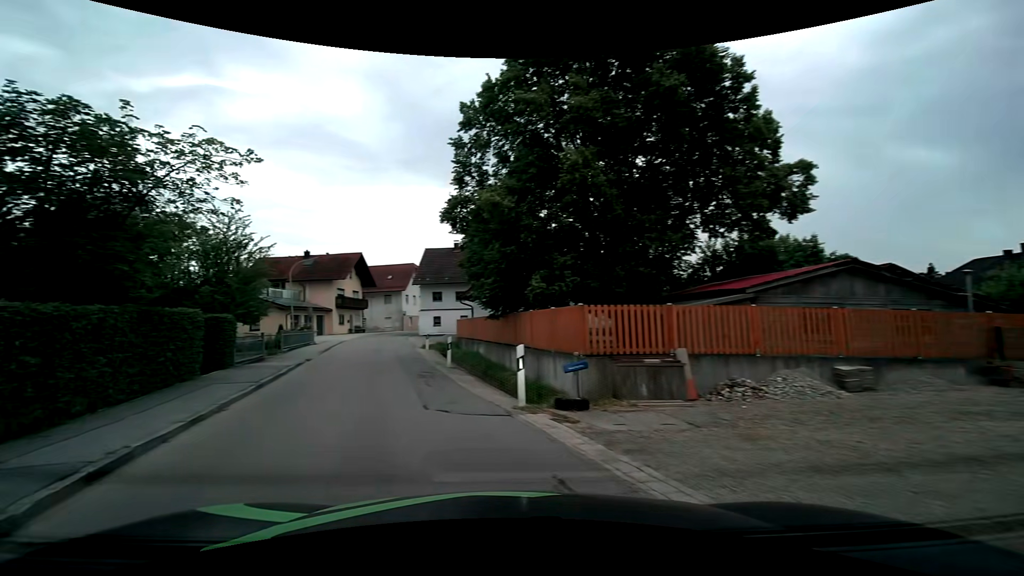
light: Day
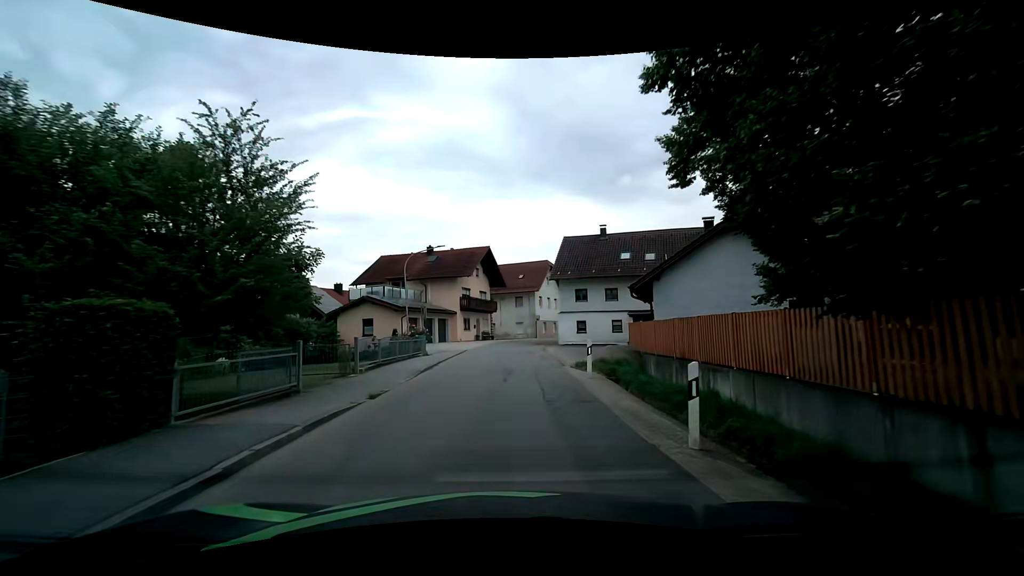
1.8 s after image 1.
(-2.2, +11.2) m; -15°
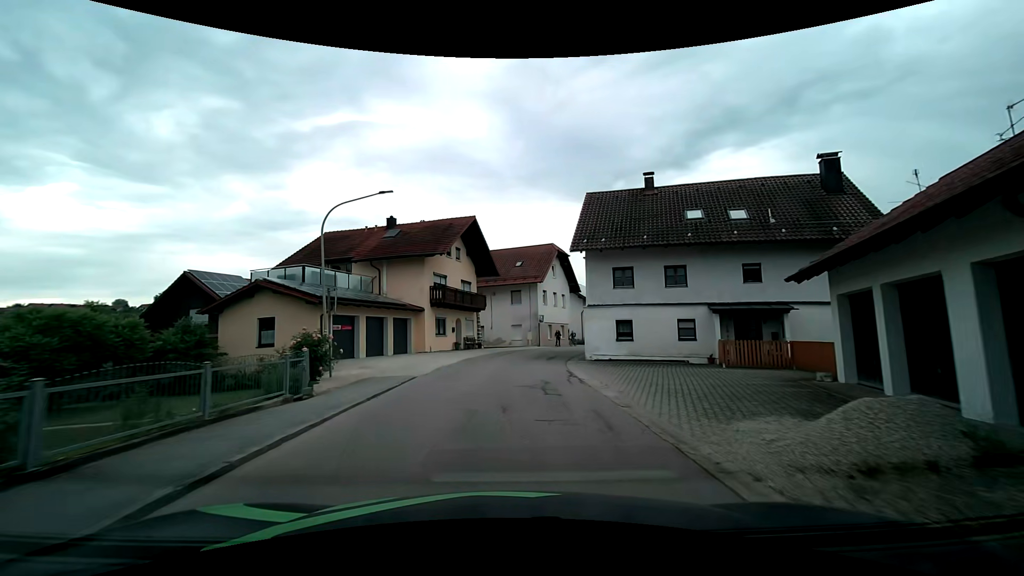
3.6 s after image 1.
(+0.1, +15.5) m; +1°
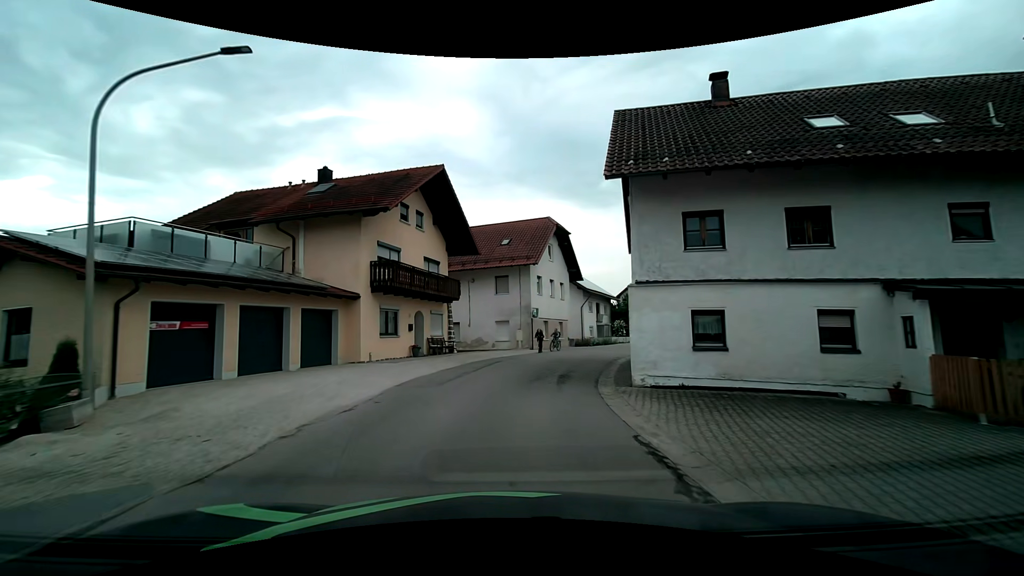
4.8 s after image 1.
(+0.1, +10.7) m; +1°
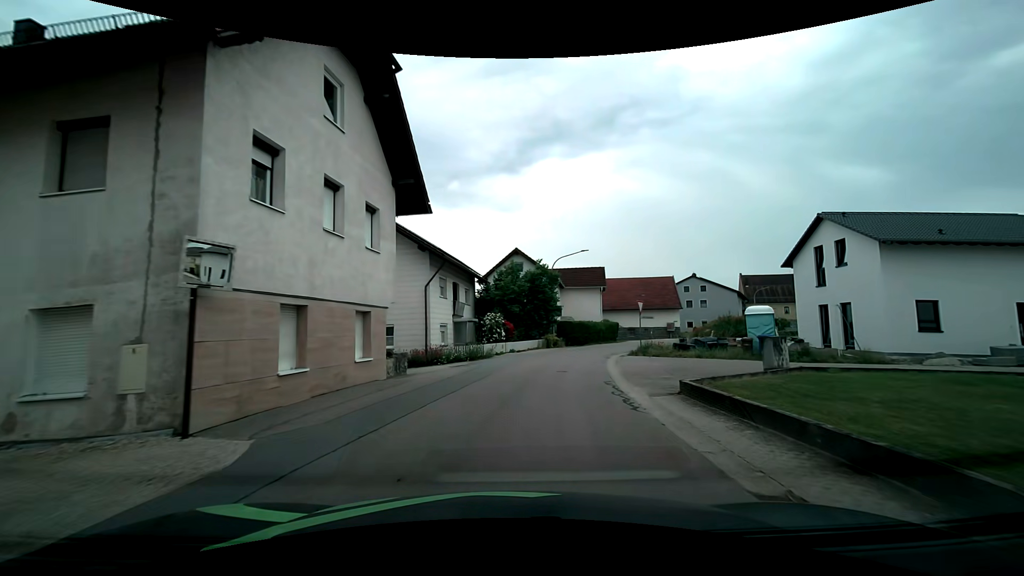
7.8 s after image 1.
(+3.3, +24.7) m; +17°
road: tertiary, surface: asphalt
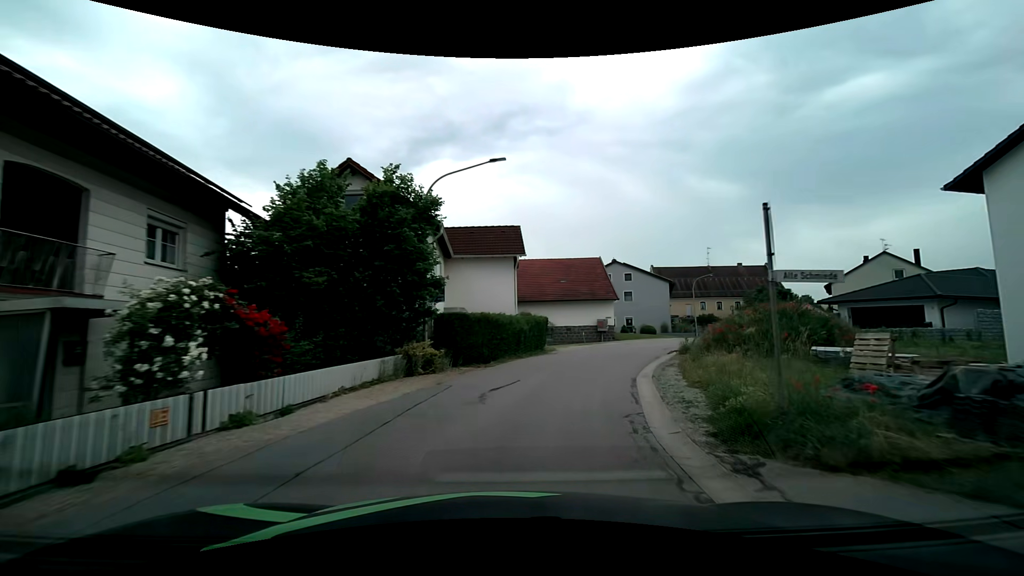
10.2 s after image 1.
(+2.4, +21.2) m; +13°
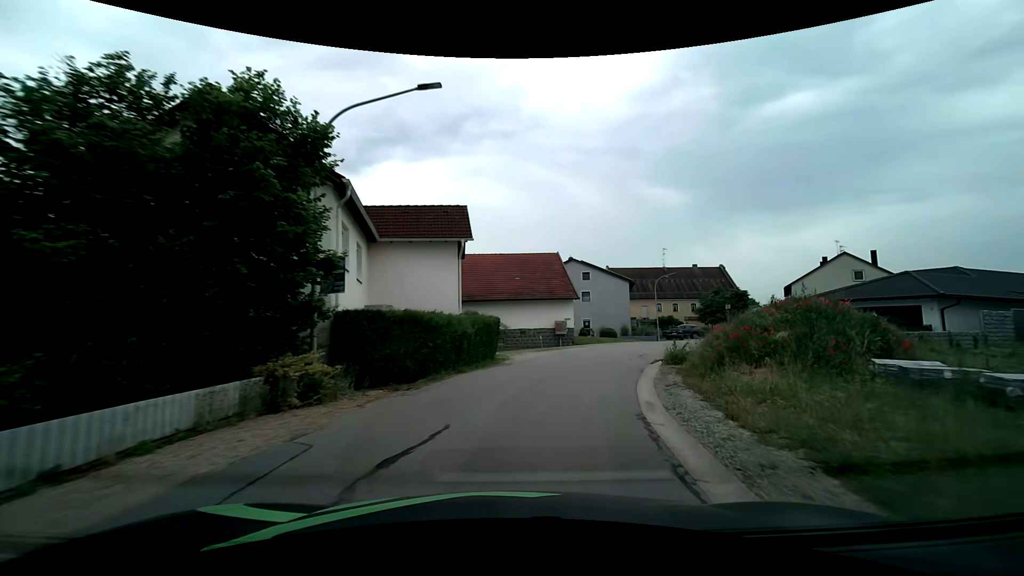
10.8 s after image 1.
(+0.3, +5.6) m; +6°
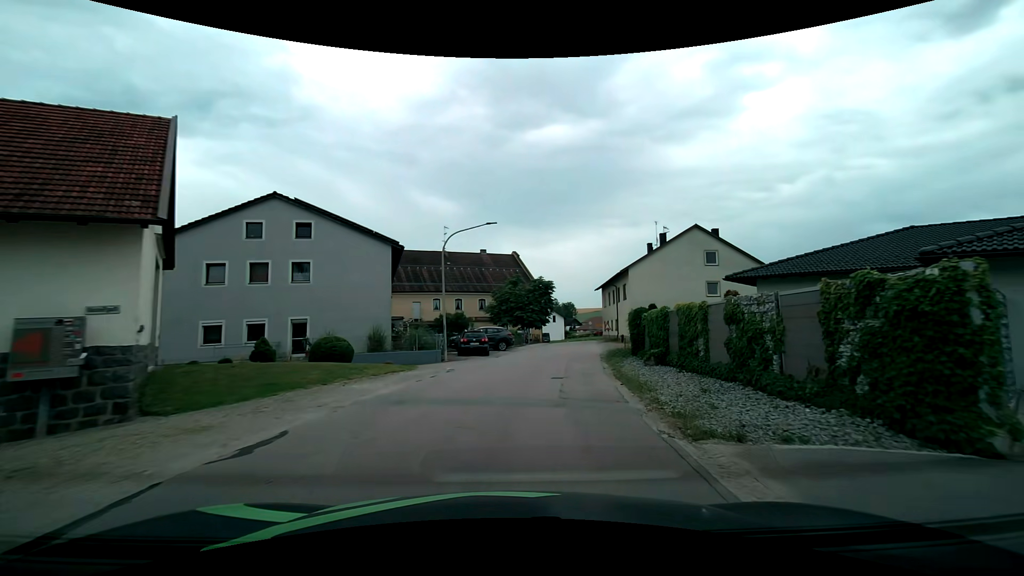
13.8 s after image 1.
(+6.8, +28.4) m; +26°
(+1, +10) (+2, +20) (+4, +30) (+5, +40) (+7, +49) (+8, +59) (+9, +69) (+8, +79) (+3, +88) (-3, +96) m
